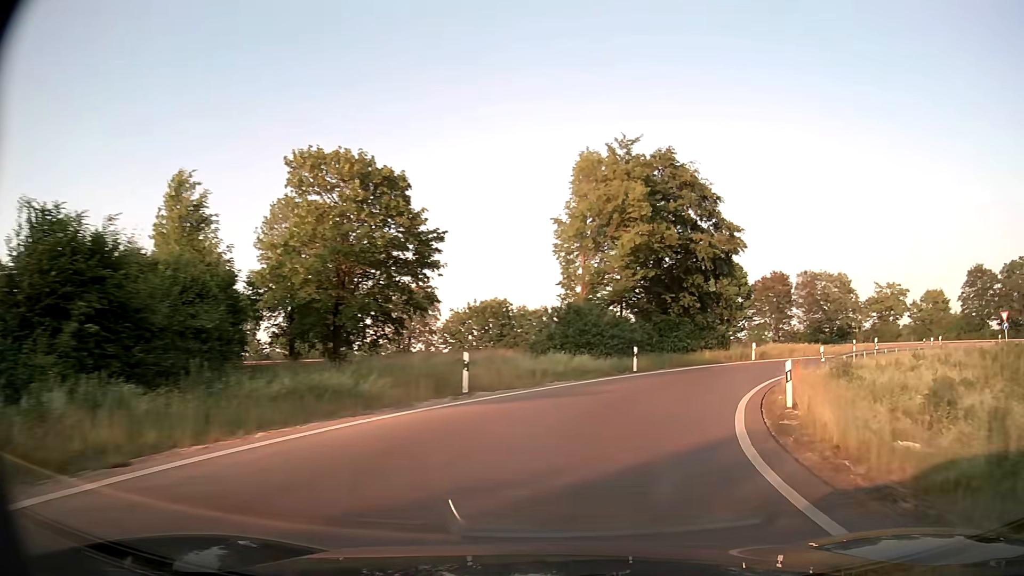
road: trunk_link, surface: asphalt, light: Day
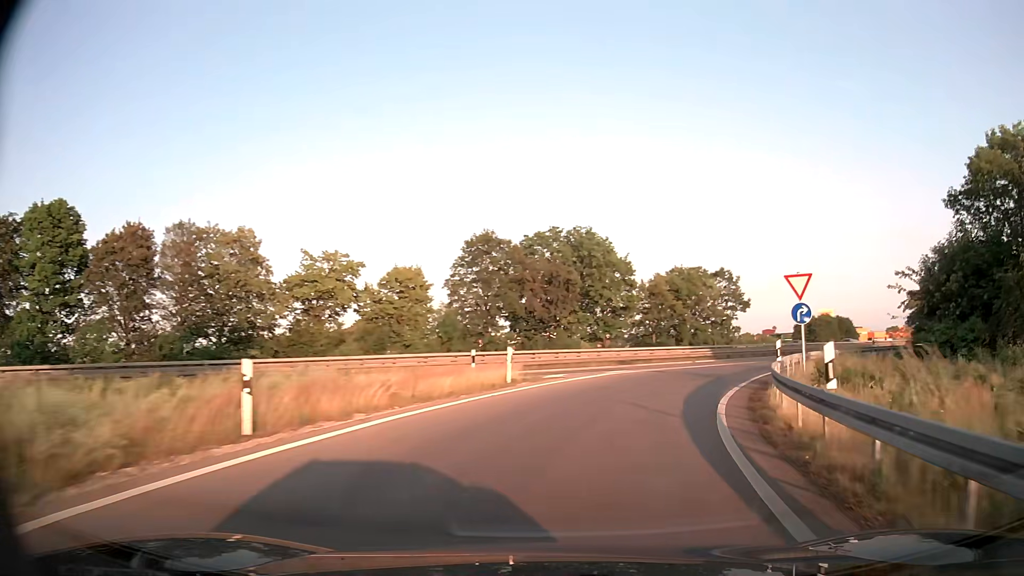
(+17.7, +37.5) m; +50°
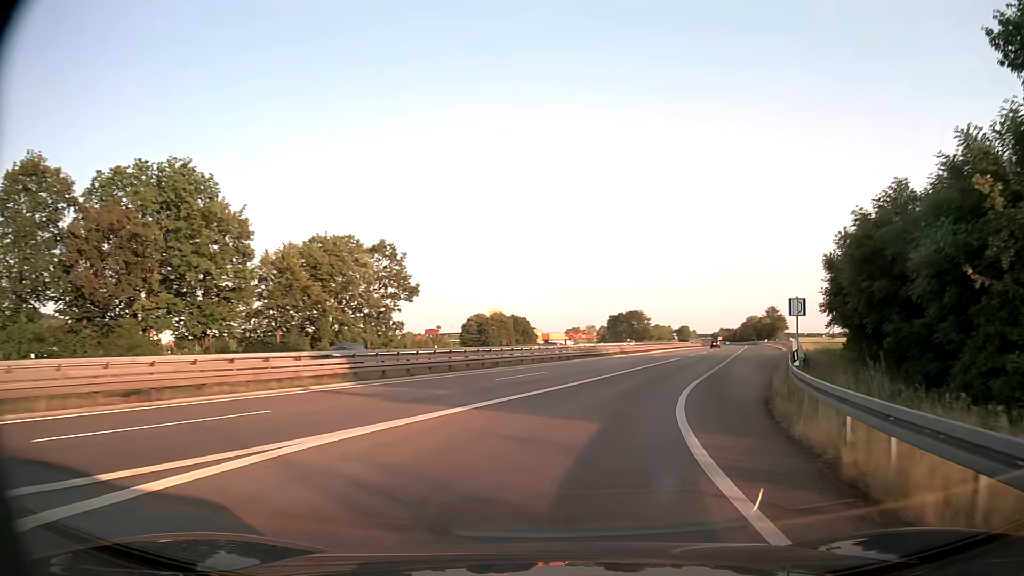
(+6.8, +26.2) m; +28°
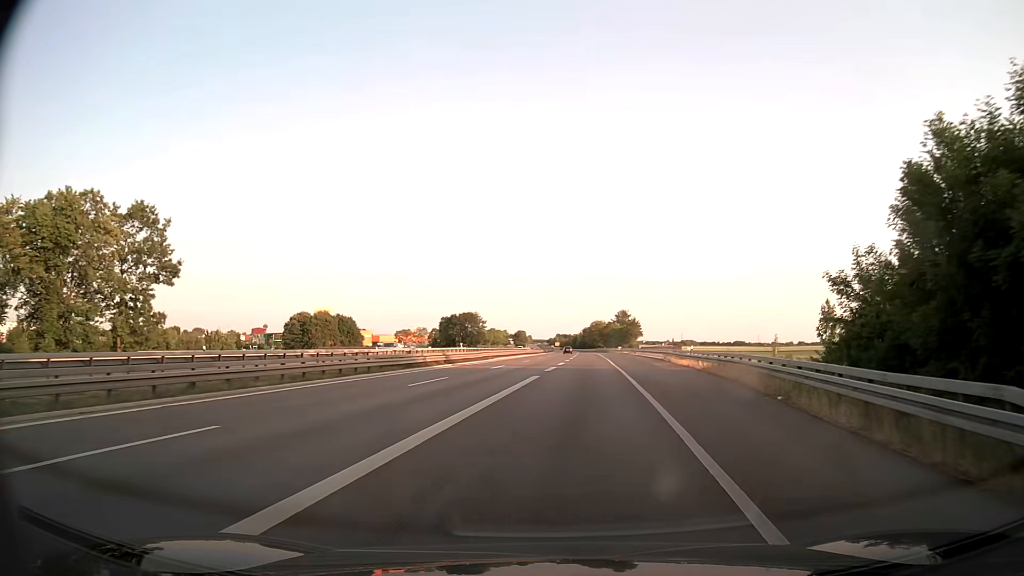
(+2.8, +19.5) m; +14°
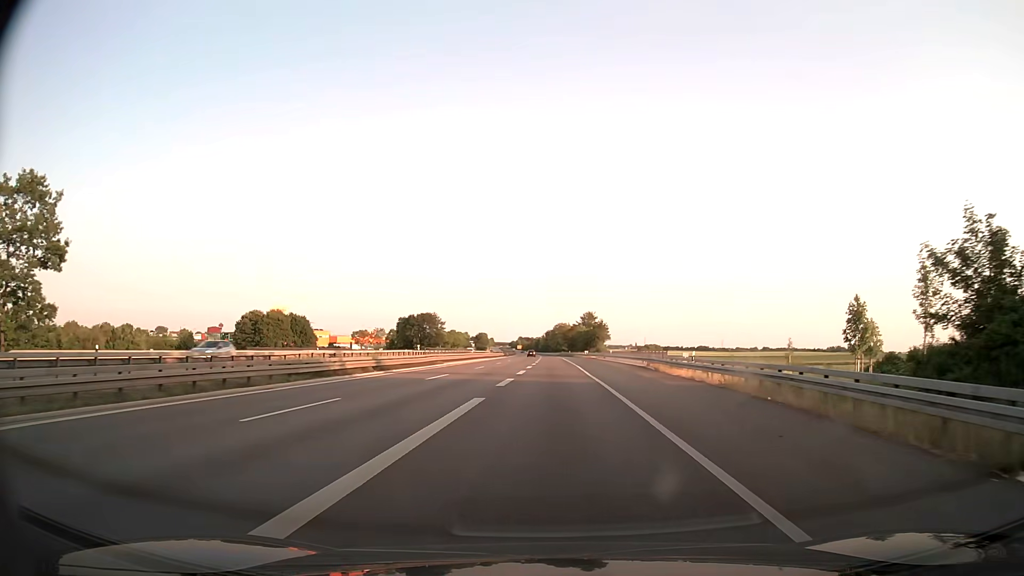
(+0.4, +10.8) m; +3°
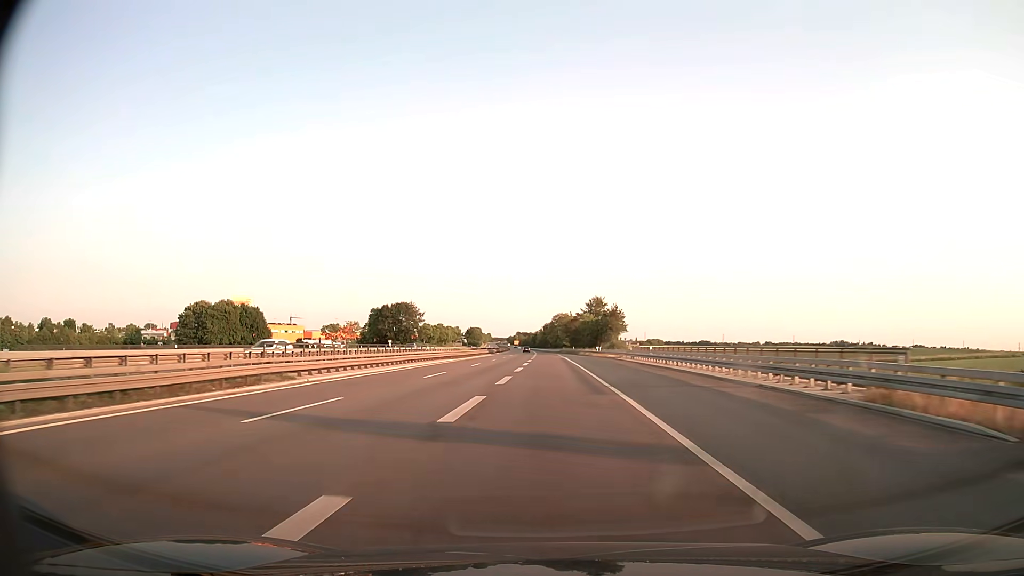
(+0.8, +37.0) m; +1°
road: trunk
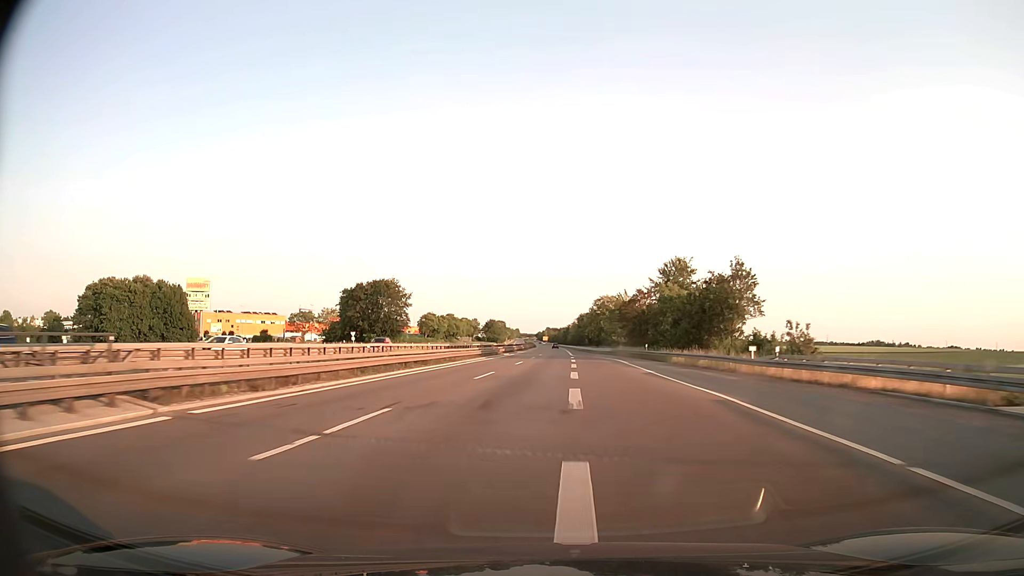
(-1.5, +59.1) m; -3°
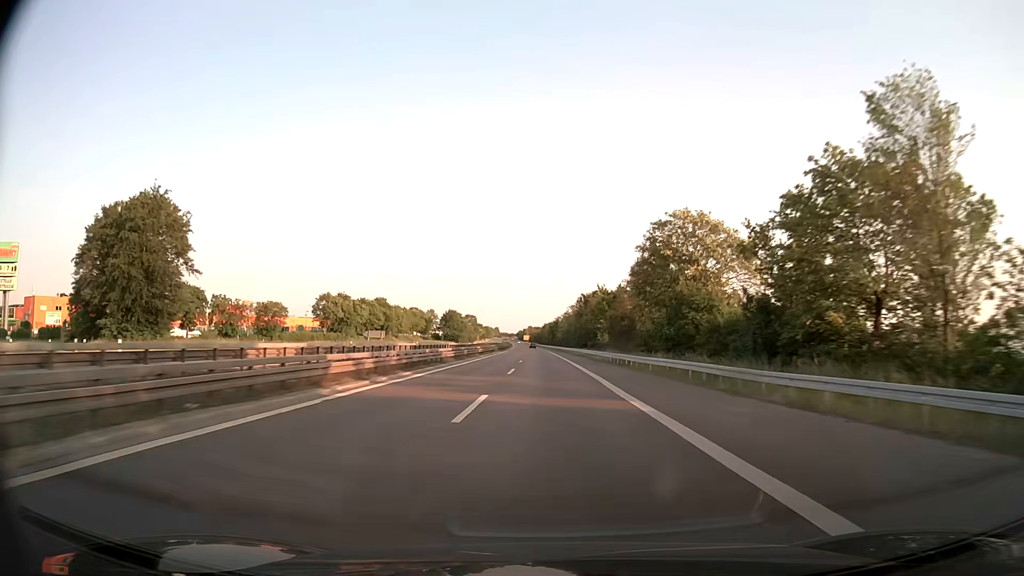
(+1.0, +87.4) m; +1°
(0, +10) (0, +20) (0, +30) (0, +40) (0, +50) (0, +60) (0, +70) (0, +80) (0, +90) (0, +100) m
